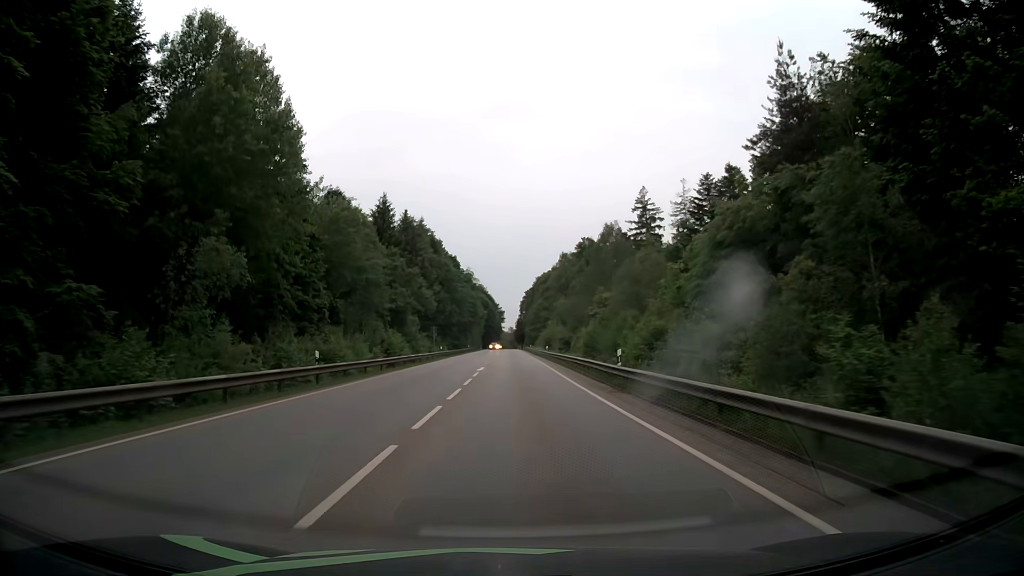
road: secondary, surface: asphalt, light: Day
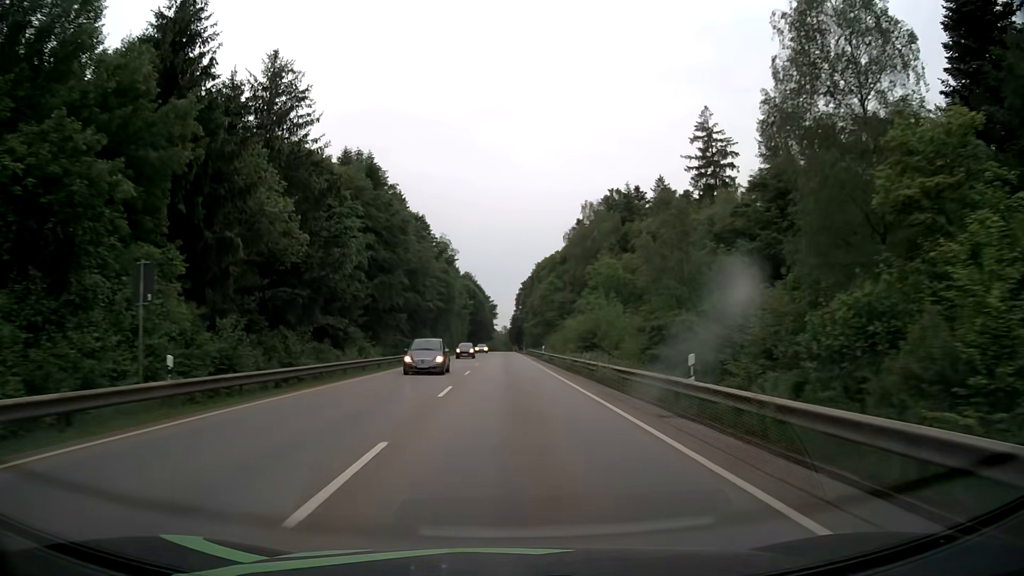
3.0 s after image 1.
(+0.8, +54.6) m; +1°
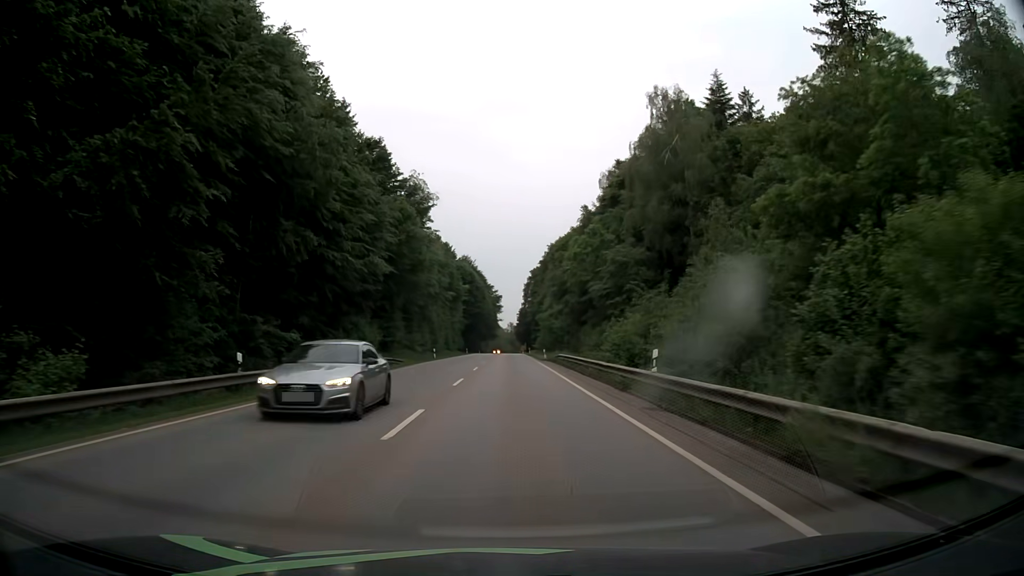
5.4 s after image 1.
(-0.1, +44.1) m; 0°
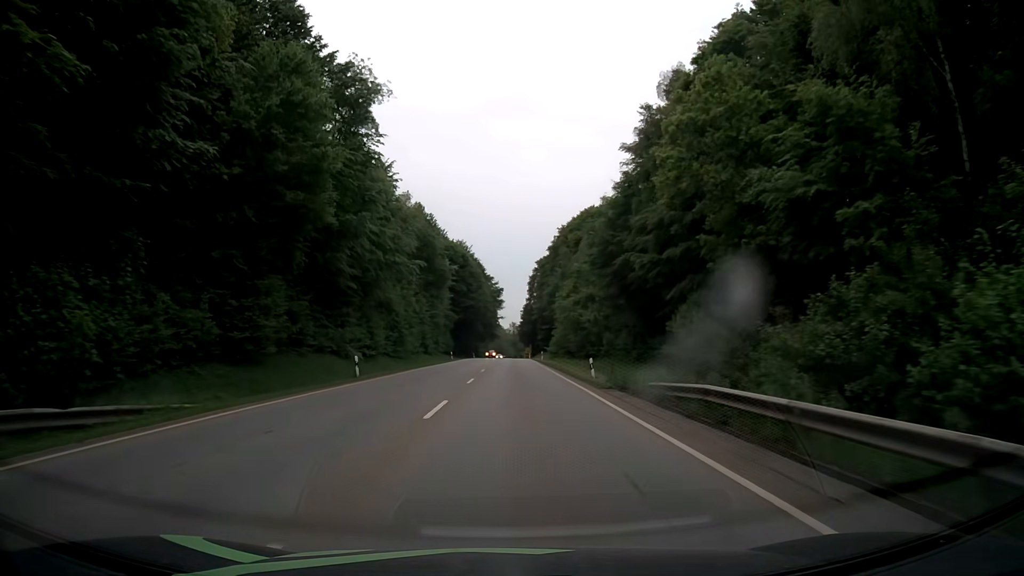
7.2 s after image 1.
(-0.1, +33.3) m; 0°
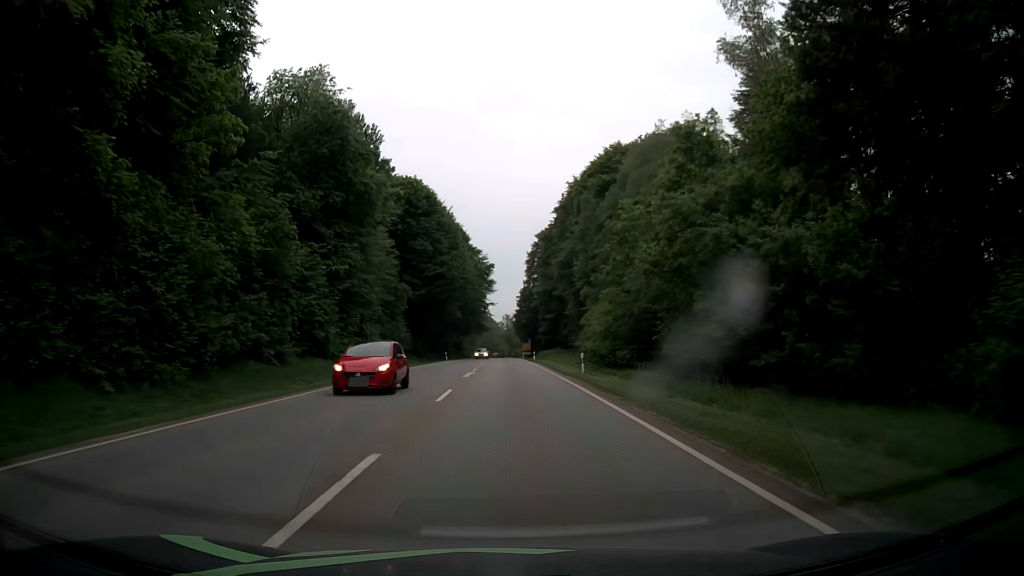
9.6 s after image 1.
(+0.3, +44.6) m; +1°
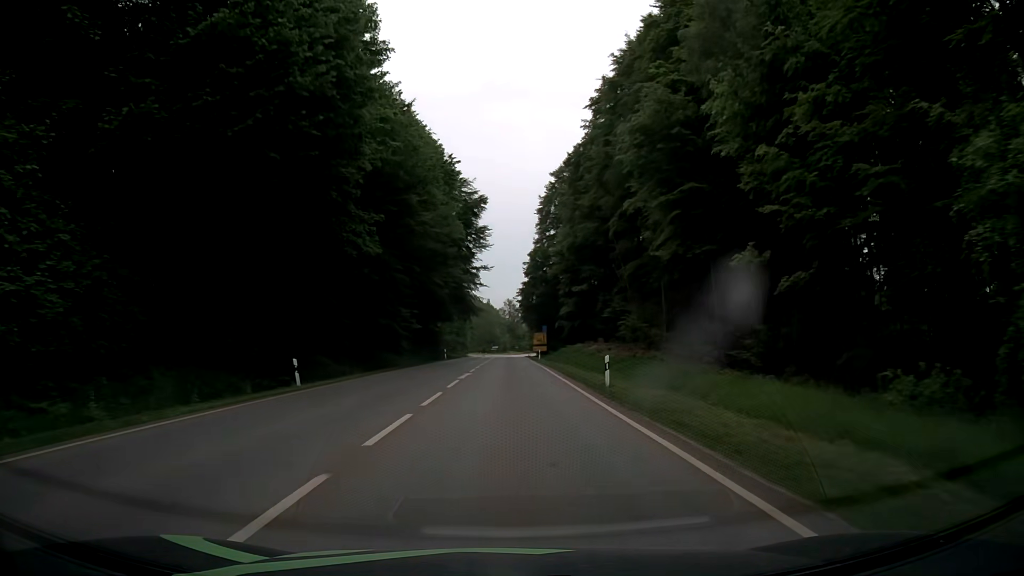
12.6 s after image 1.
(+0.1, +55.7) m; 0°
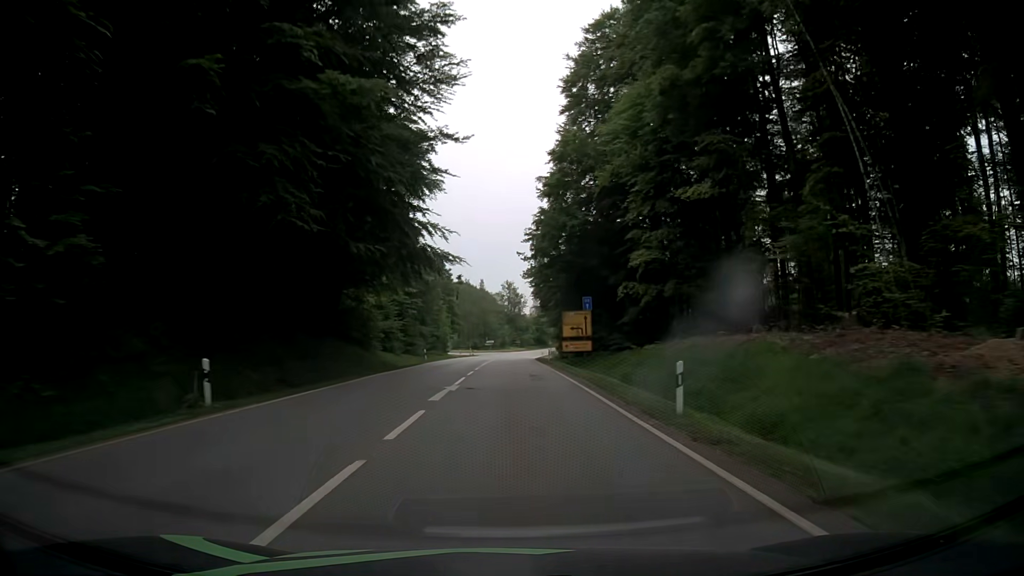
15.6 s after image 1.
(-0.2, +53.7) m; 0°
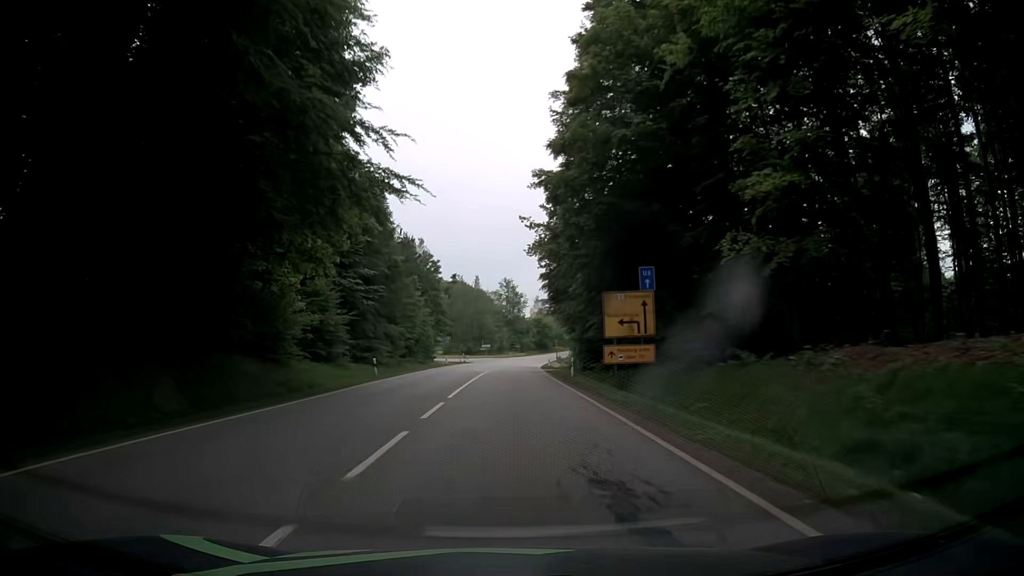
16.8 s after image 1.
(-0.1, +20.3) m; +1°
(0, +10) (0, +20) (0, +30) (0, +40) (0, +50) (-1, +60) (-1, +70) (-1, +80) (-1, +90) (0, +100) m
